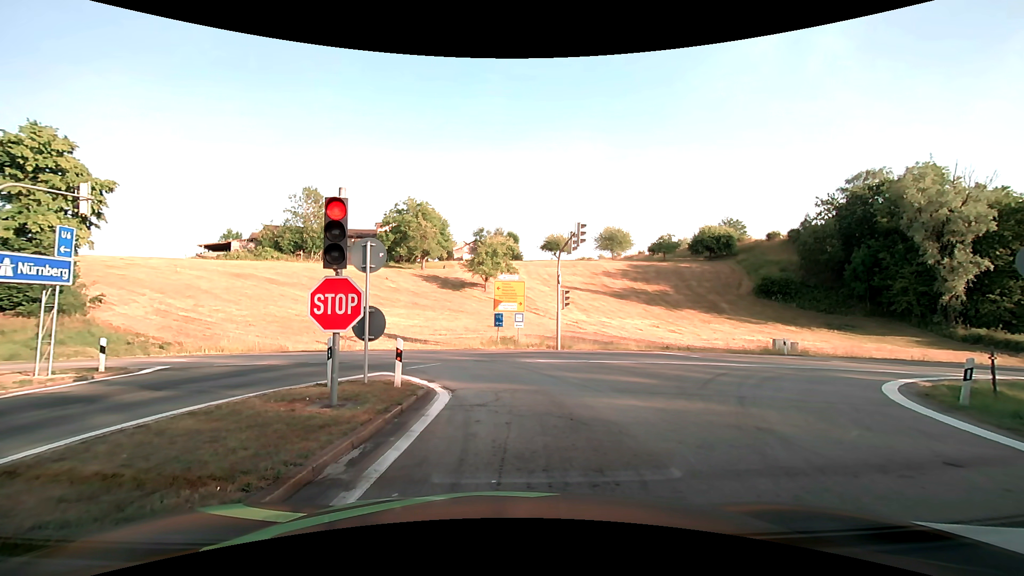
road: motorway_link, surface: asphalt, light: Day
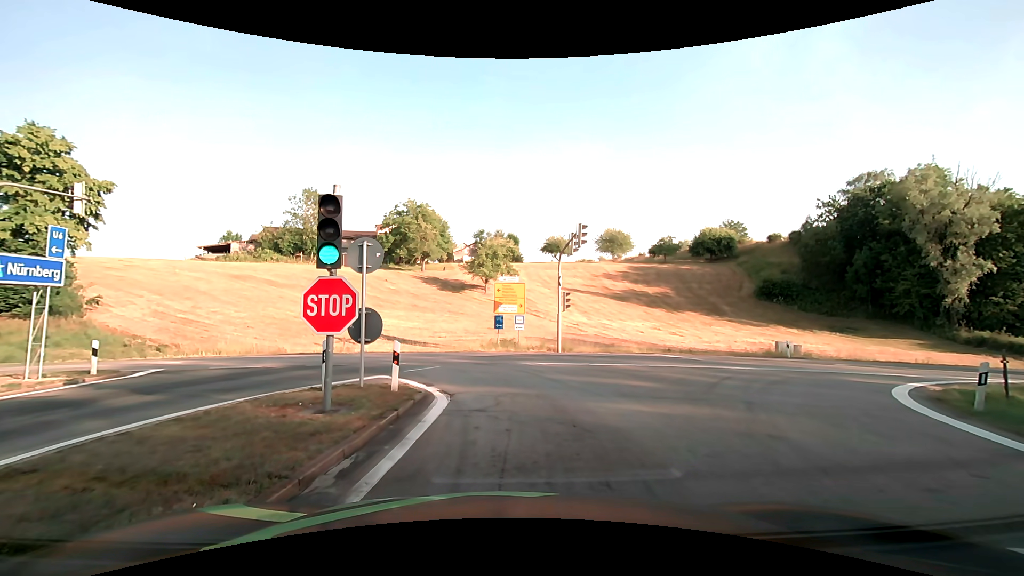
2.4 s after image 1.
(0.0, +0.3) m; 0°
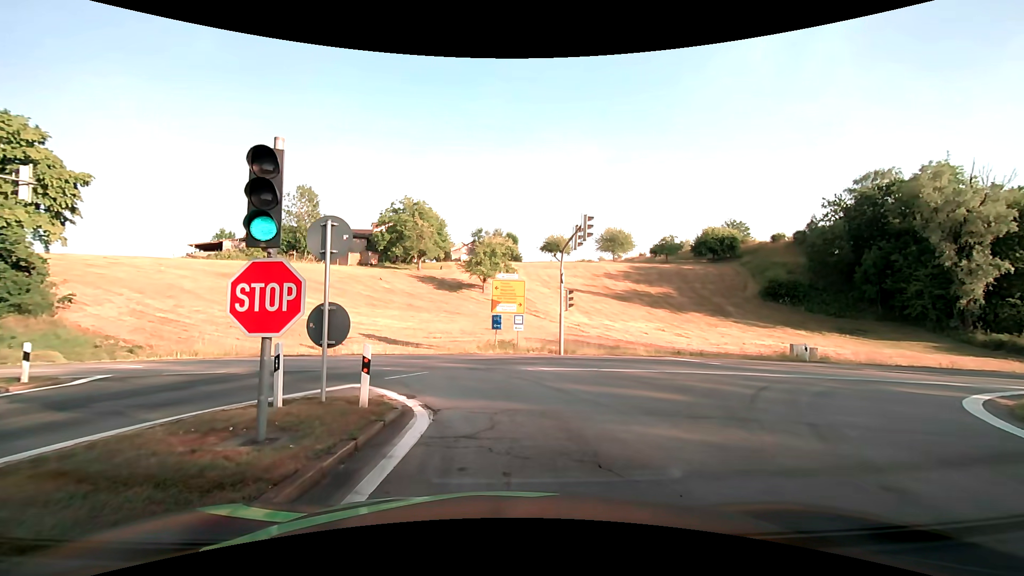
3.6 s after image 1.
(0.0, +2.2) m; -1°
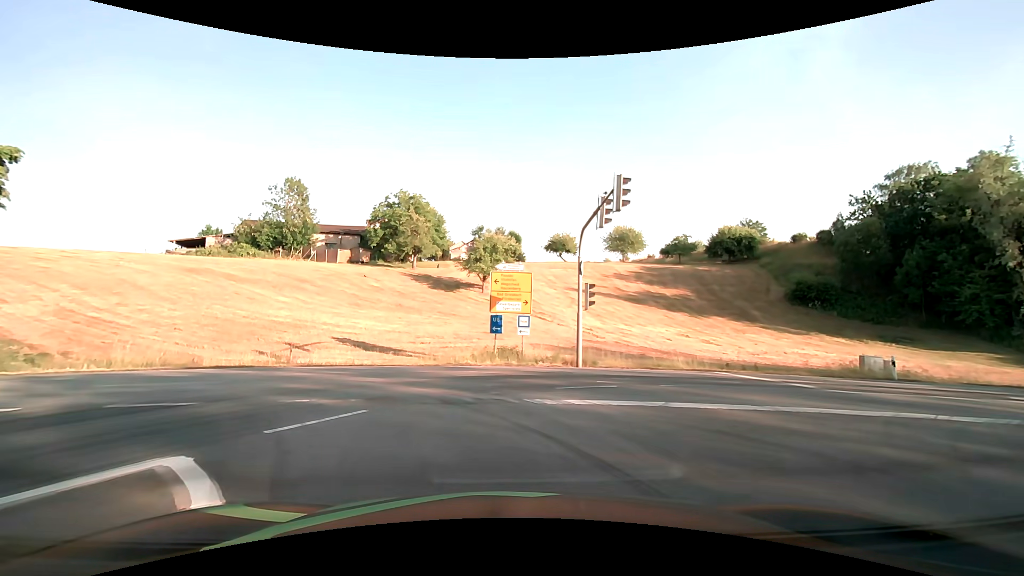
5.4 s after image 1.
(+0.1, +6.2) m; +1°
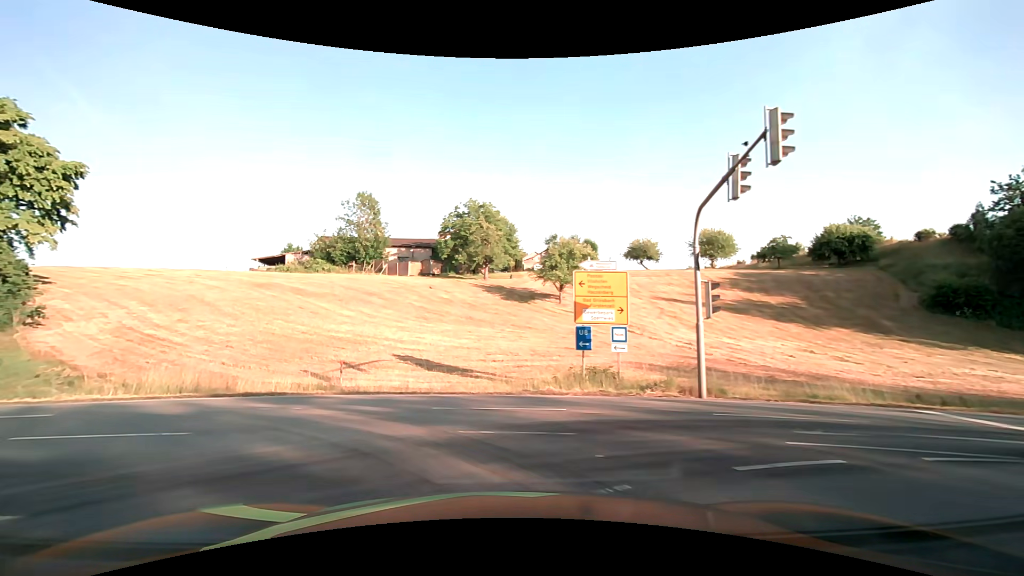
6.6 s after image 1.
(-0.2, +5.0) m; -8°
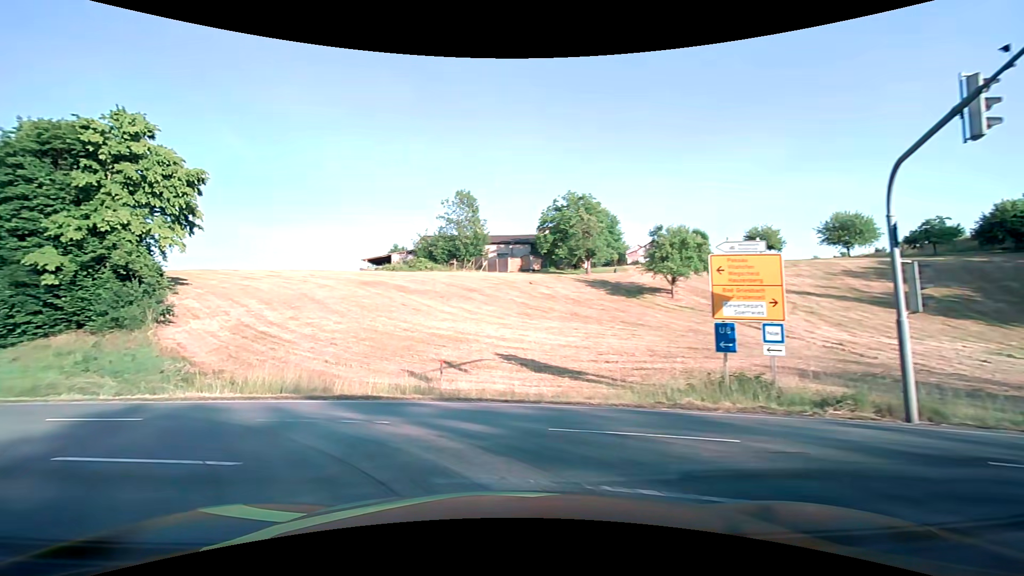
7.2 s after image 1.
(-0.2, +2.8) m; -10°
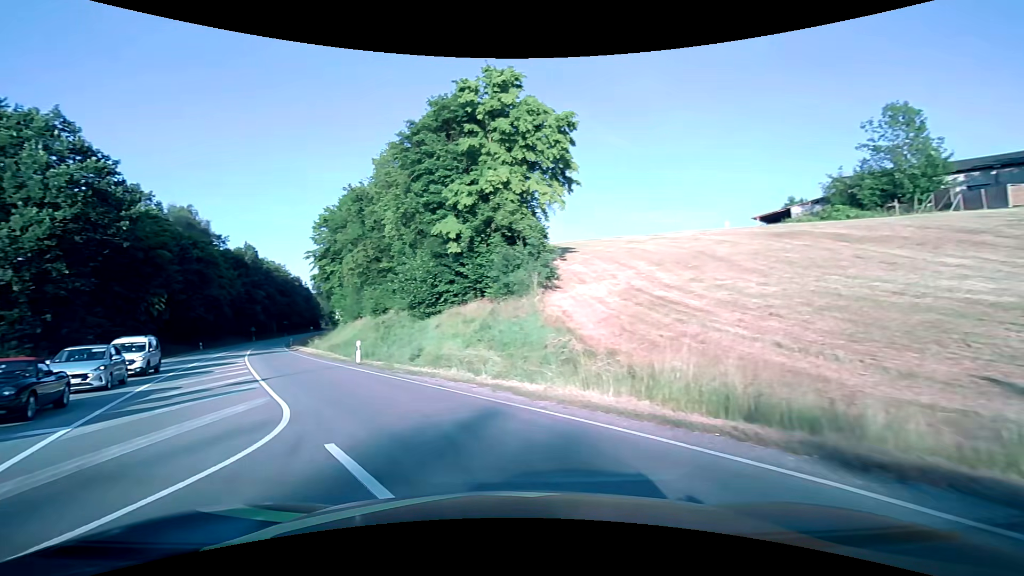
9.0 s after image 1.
(-3.8, +9.6) m; -42°
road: primary
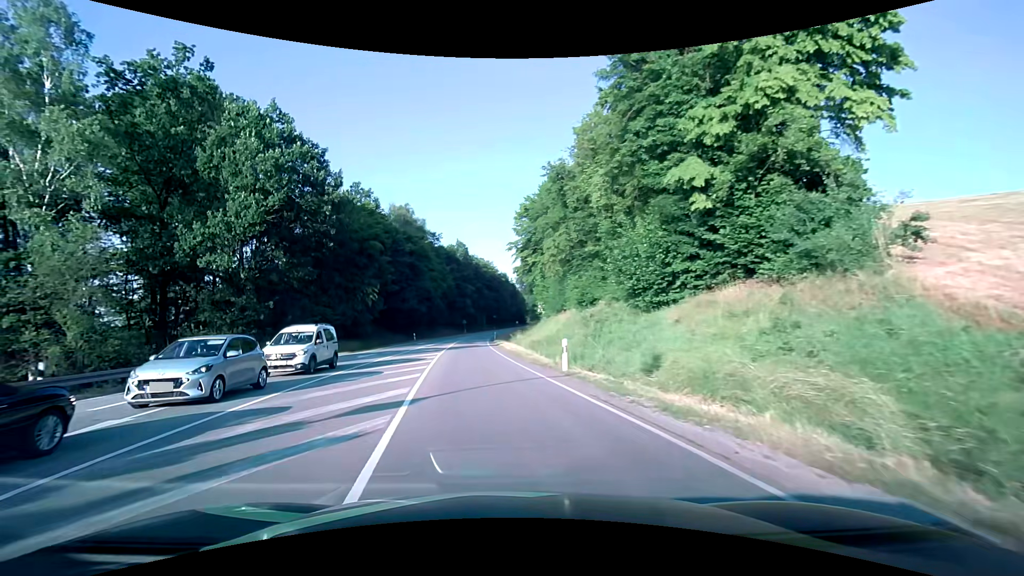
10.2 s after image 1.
(-2.0, +8.8) m; -23°
(-1, +10) (-2, +20) (-3, +30) (-4, +40) (-5, +50) (-6, +60) (-6, +70) (-7, +80) (-7, +90) (-7, +100) m
